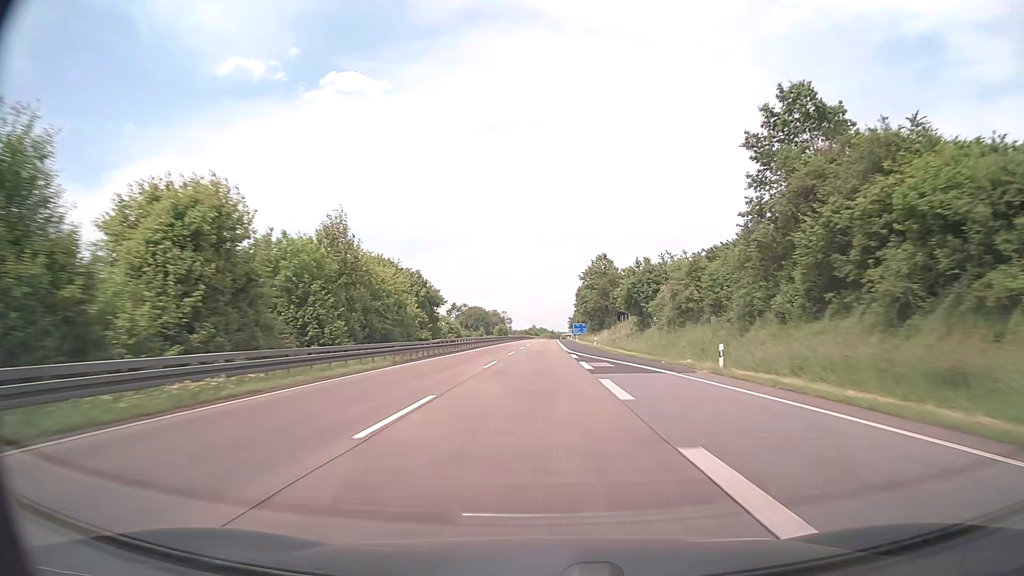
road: motorway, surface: asphalt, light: Day
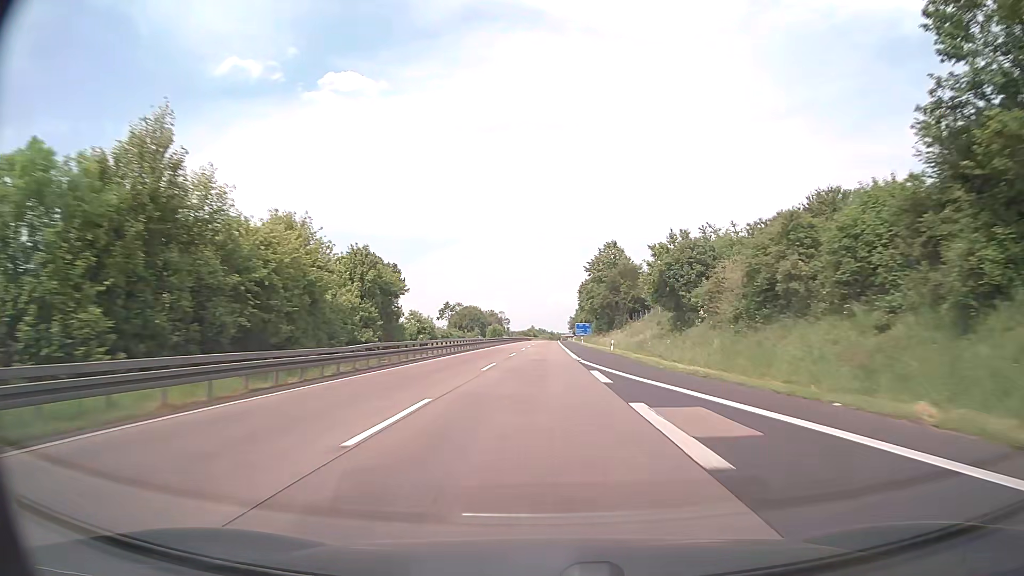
(0.0, +19.0) m; 0°
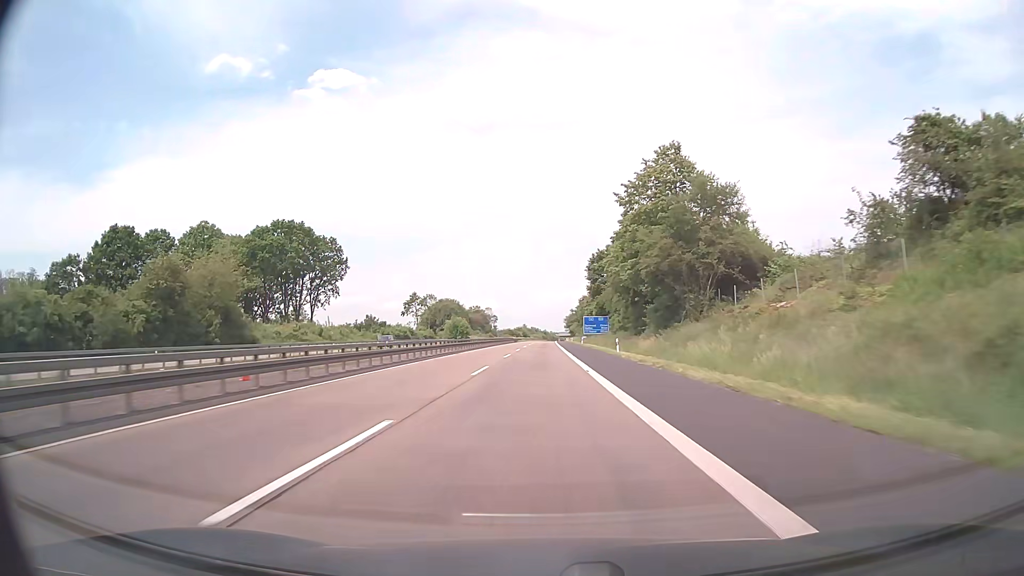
(+0.4, +57.1) m; +1°
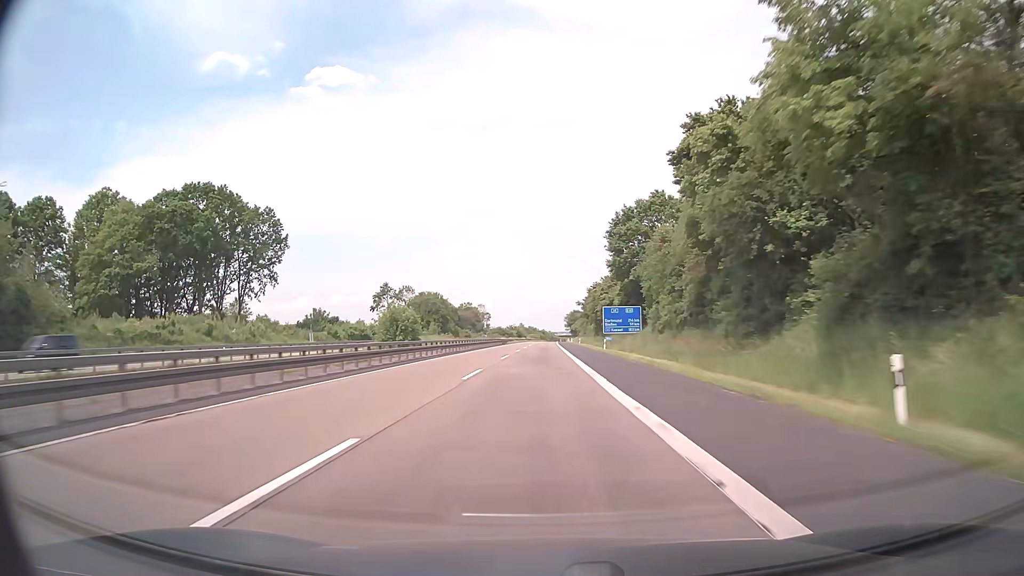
(0.0, +38.0) m; 0°
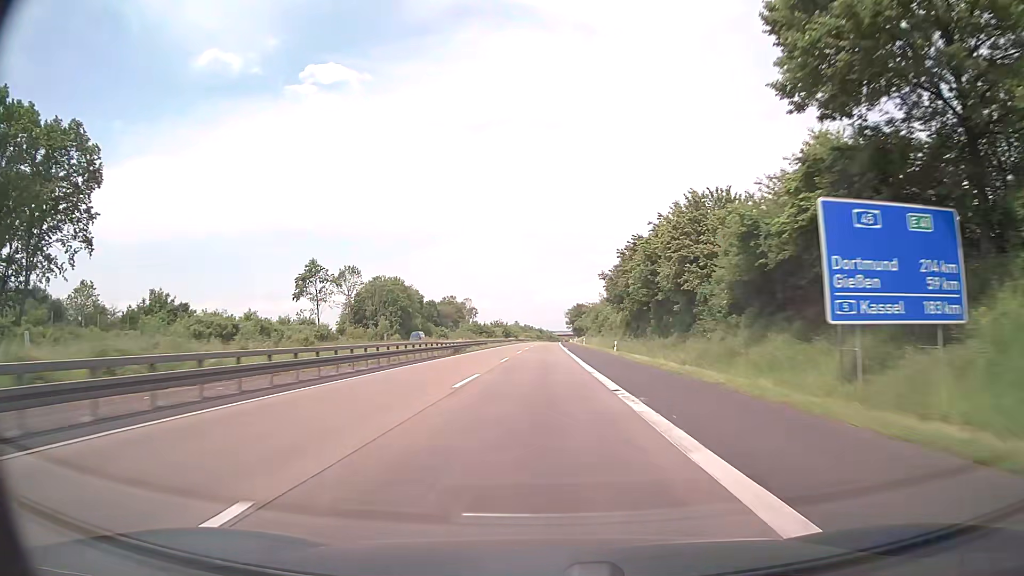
(-0.1, +57.1) m; 0°
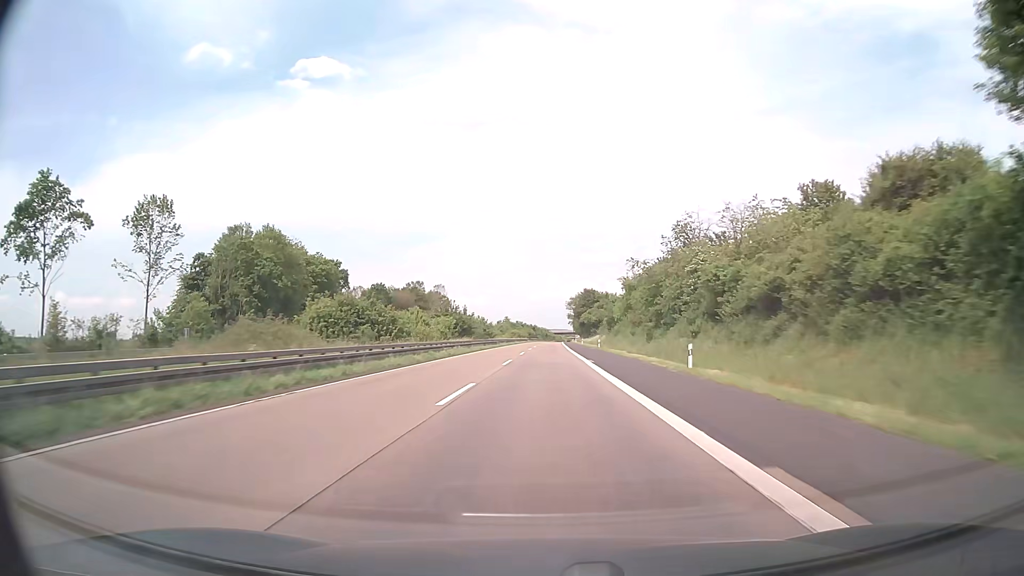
(+0.2, +76.2) m; 0°
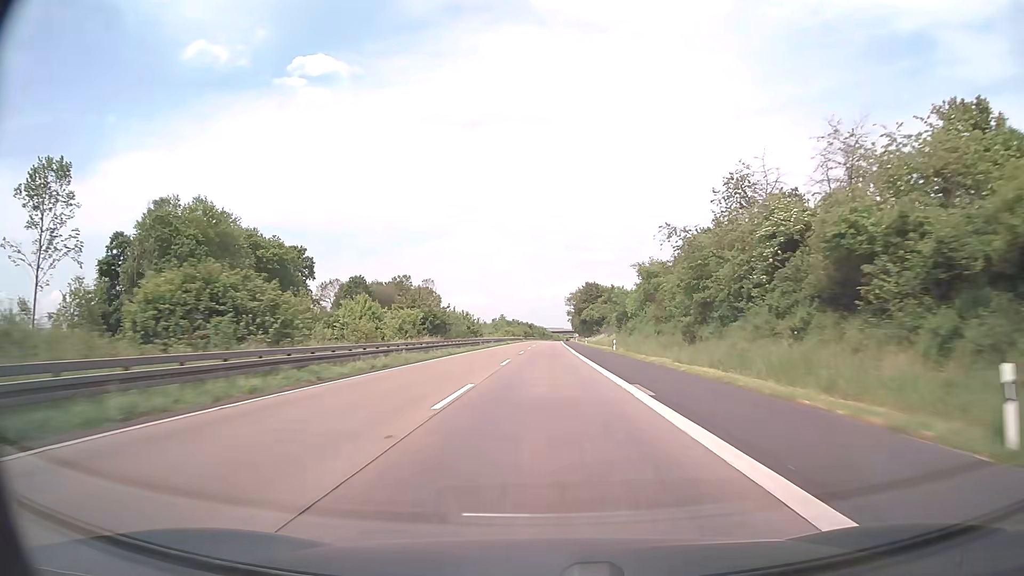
(0.0, +19.1) m; 0°
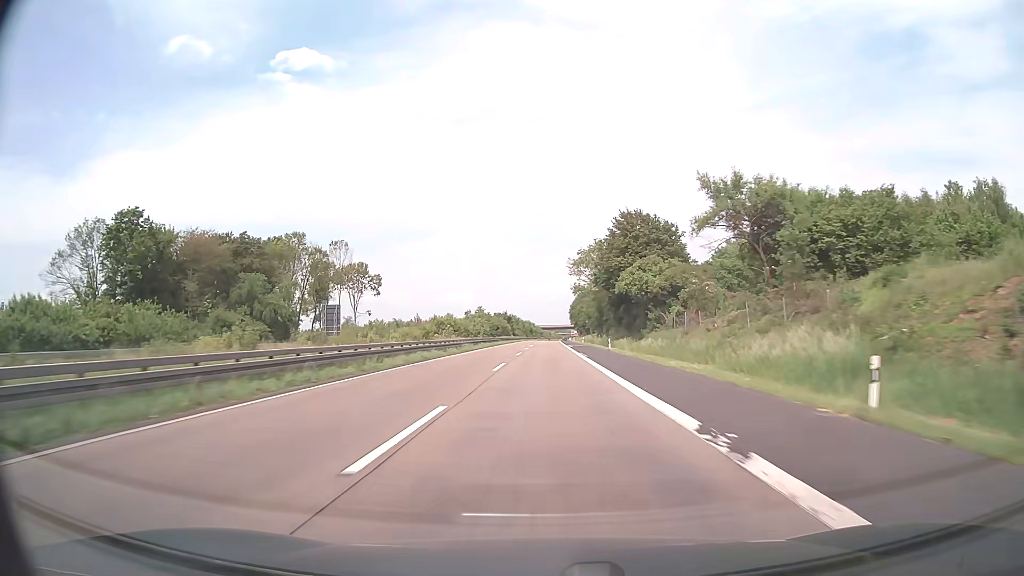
(+0.8, +95.4) m; +1°
(0, +10) (0, +20) (0, +30) (0, +40) (0, +50) (0, +60) (0, +70) (+1, +80) (+1, +90) (+1, +100) m
